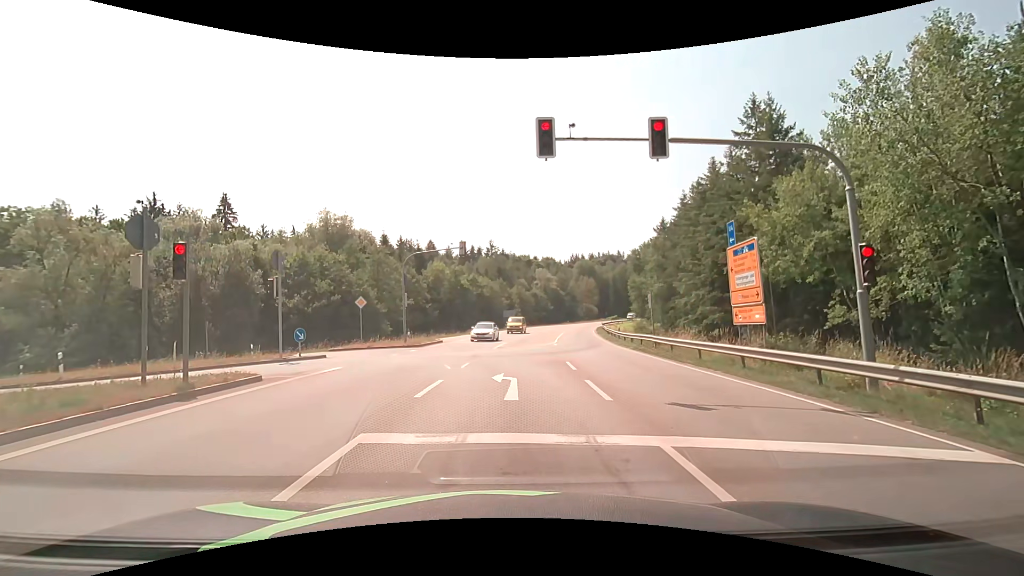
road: secondary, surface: asphalt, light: Day
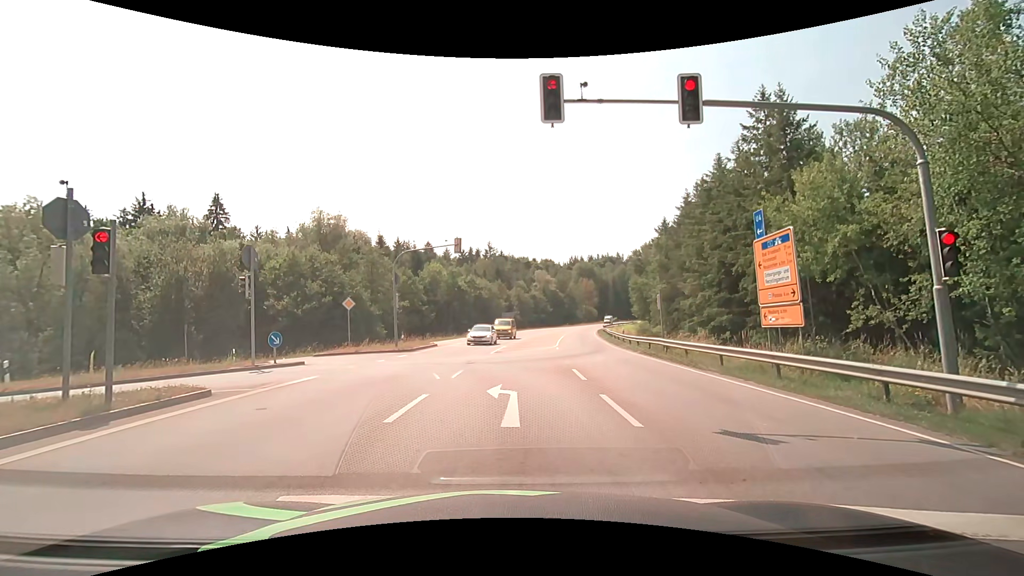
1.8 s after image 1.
(0.0, +1.9) m; +1°
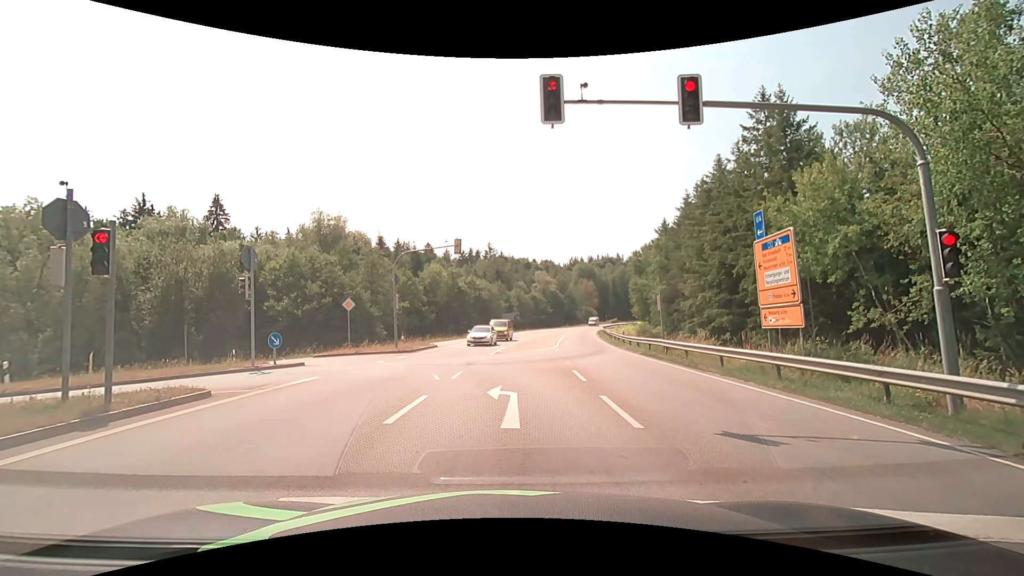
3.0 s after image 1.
(0.0, +0.1) m; 0°
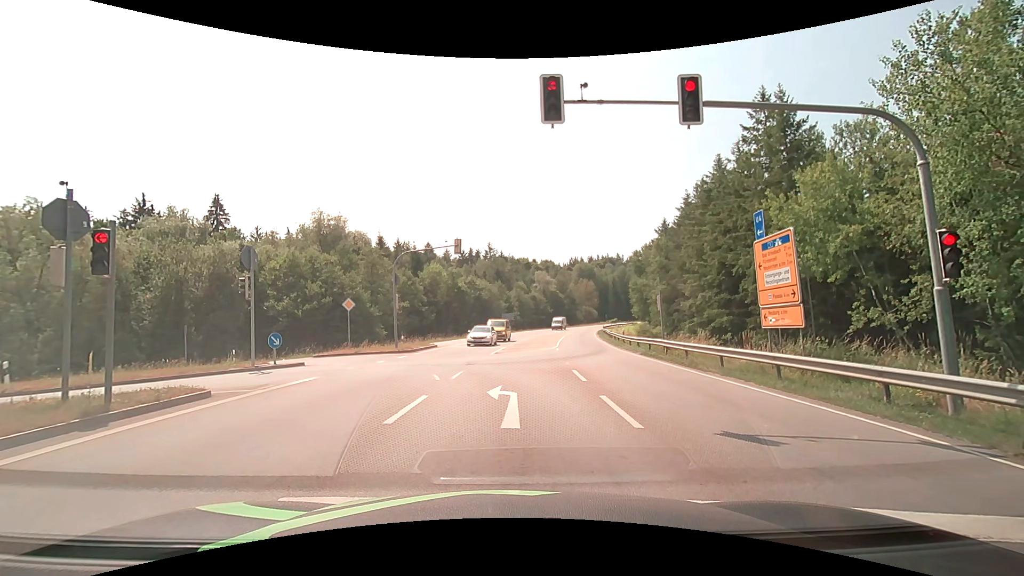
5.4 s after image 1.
(0.0, 0.0) m; 0°
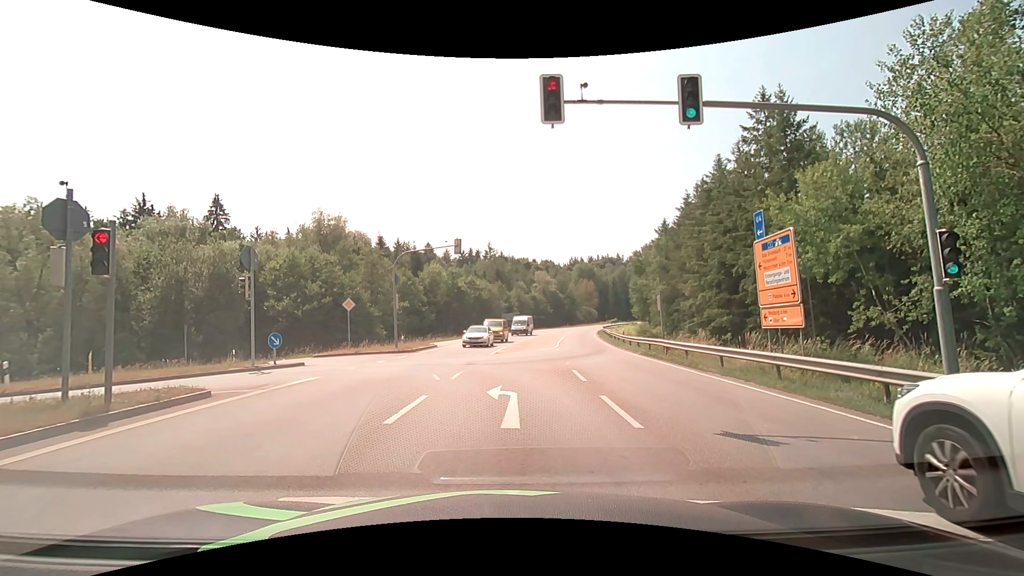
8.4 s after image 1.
(0.0, 0.0) m; 0°
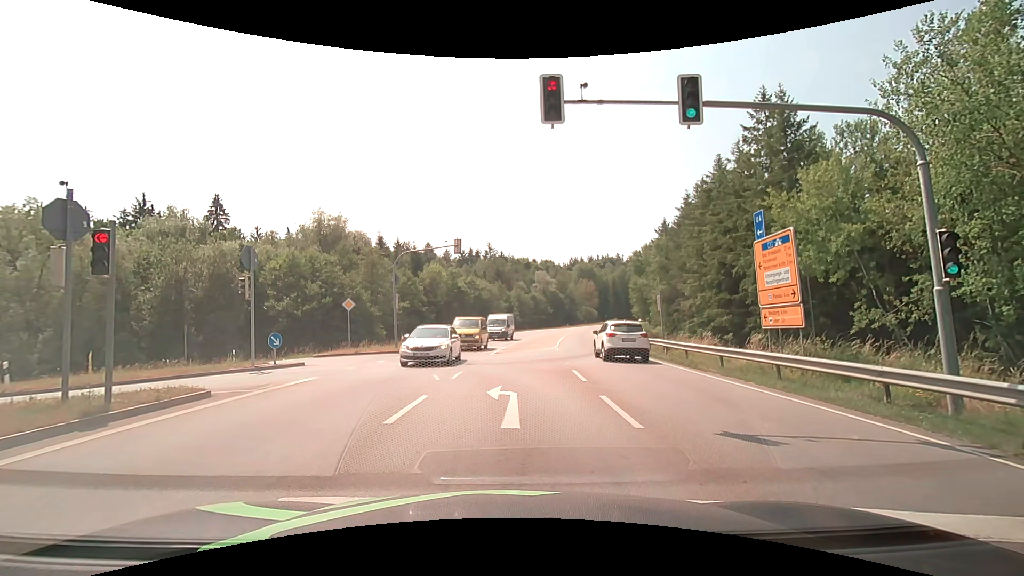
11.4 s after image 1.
(0.0, 0.0) m; 0°
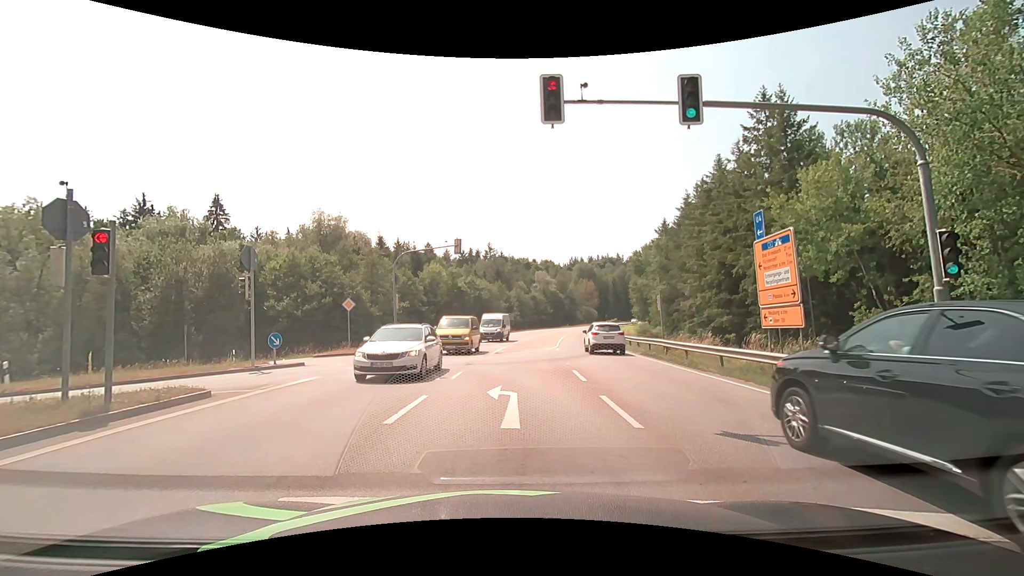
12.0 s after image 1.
(0.0, 0.0) m; 0°
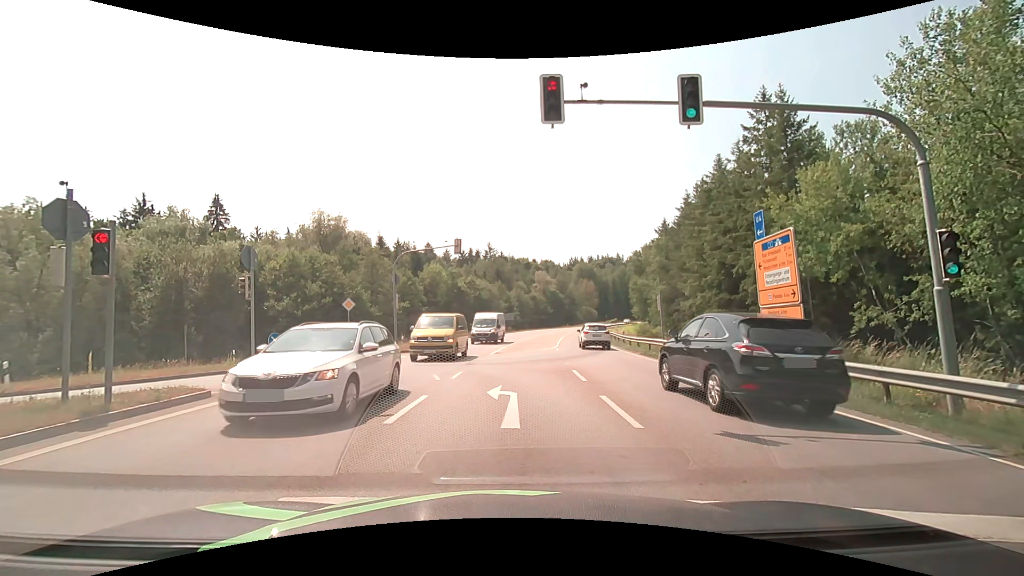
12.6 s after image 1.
(0.0, 0.0) m; 0°
(0, +10) (-2, +20) (-8, +27) (-18, +29) (-28, +31) (-38, +32) (-48, +35) (-57, +38) (-66, +42) (-75, +47) m
